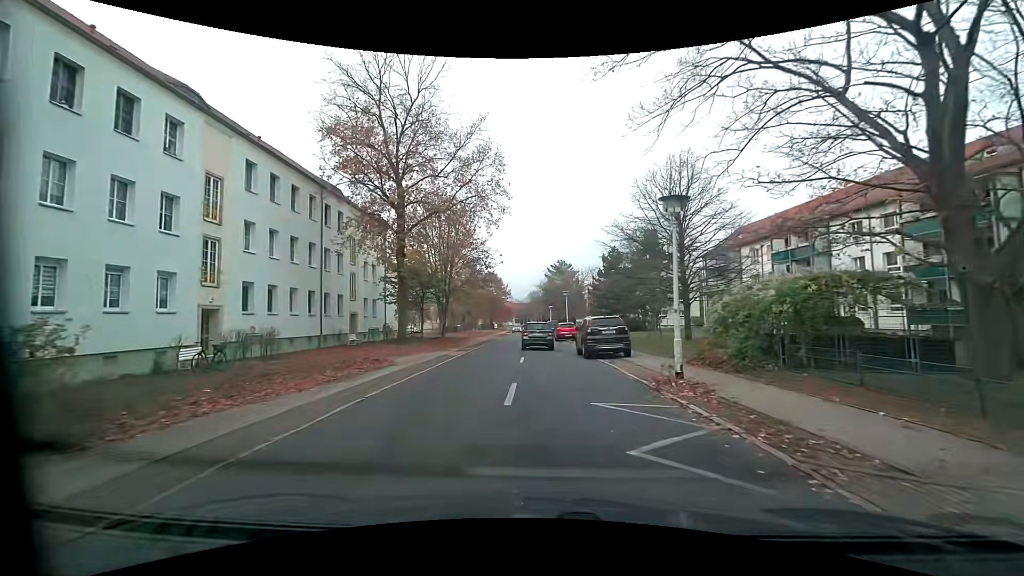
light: Day
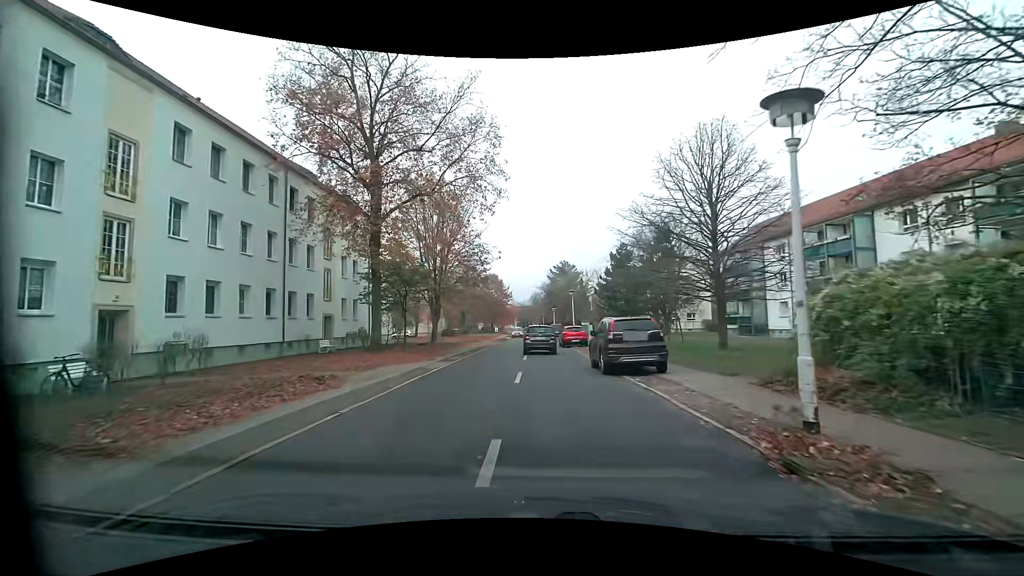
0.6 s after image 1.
(0.0, +5.2) m; -1°
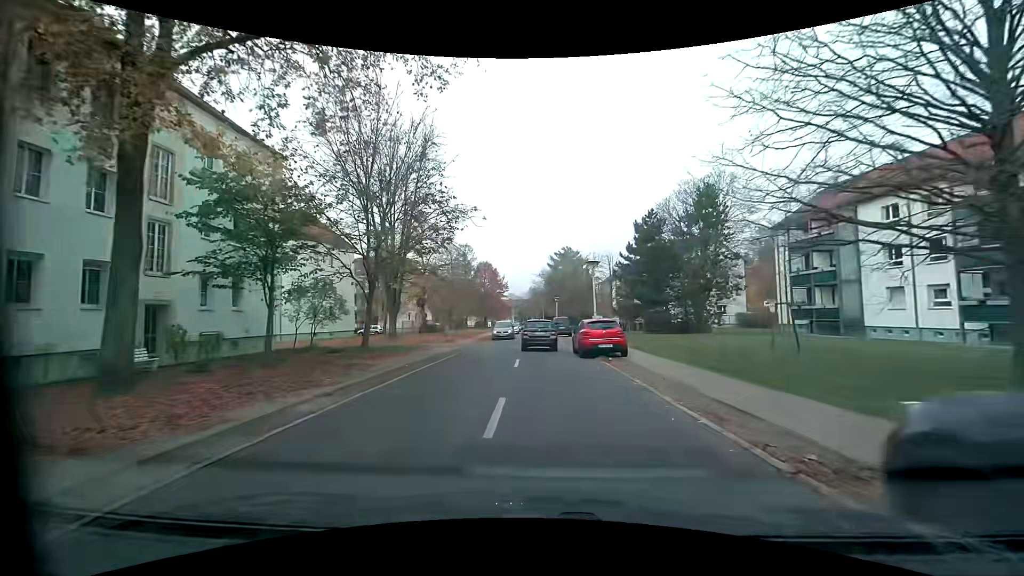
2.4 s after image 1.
(-0.1, +15.2) m; 0°
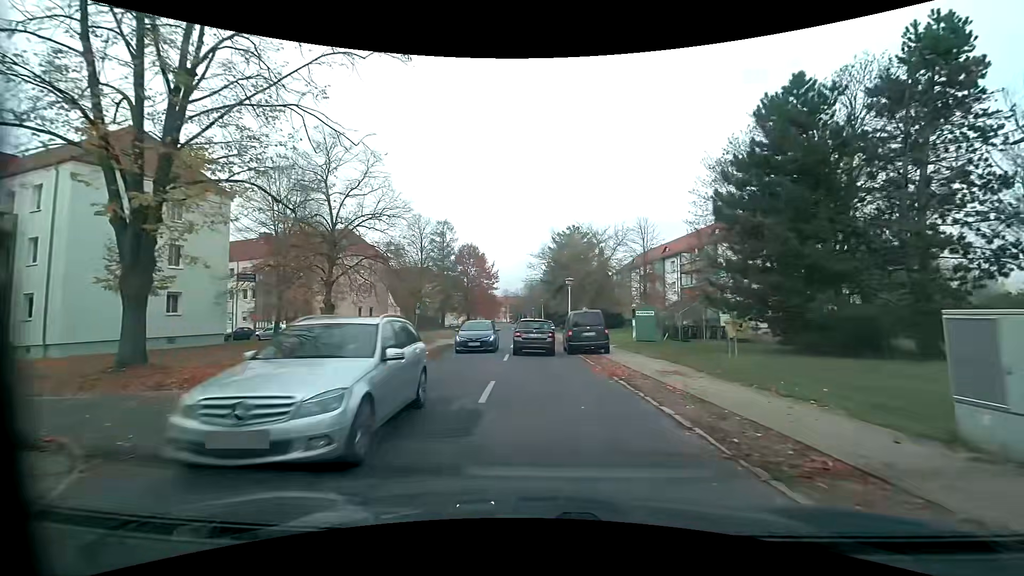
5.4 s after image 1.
(0.0, +24.6) m; +1°
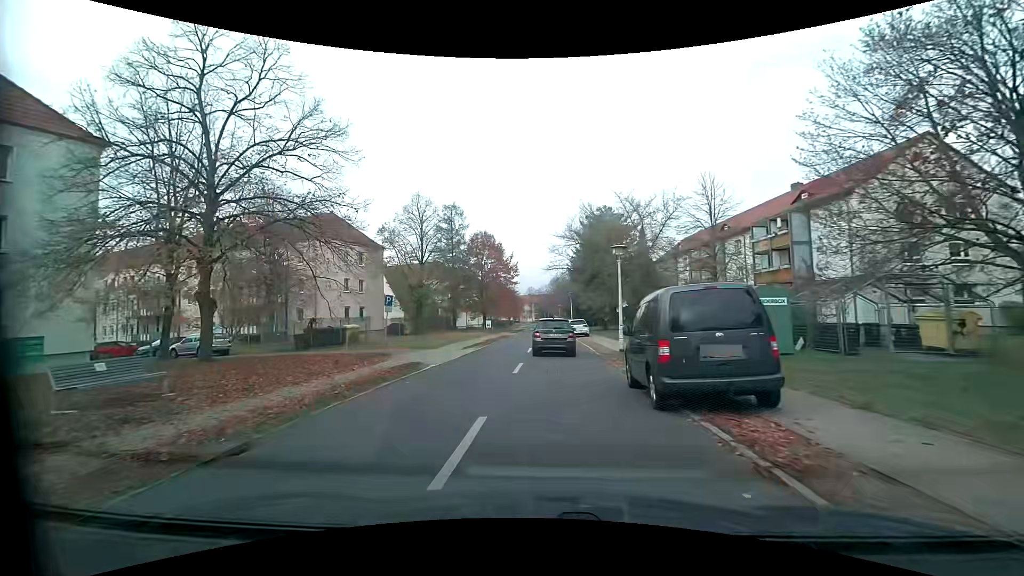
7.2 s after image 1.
(-0.2, +13.3) m; -5°
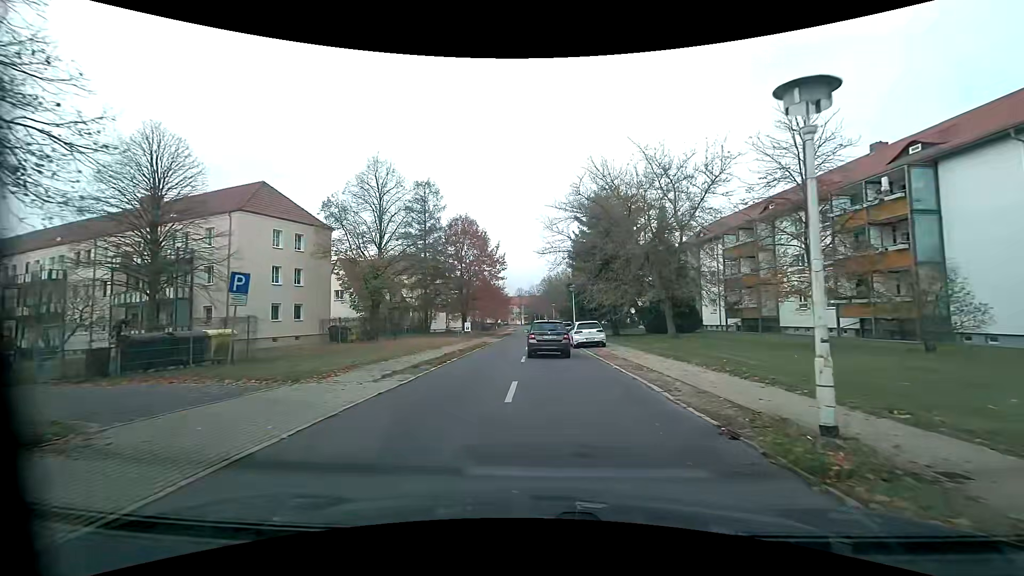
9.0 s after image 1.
(+0.1, +13.5) m; +2°
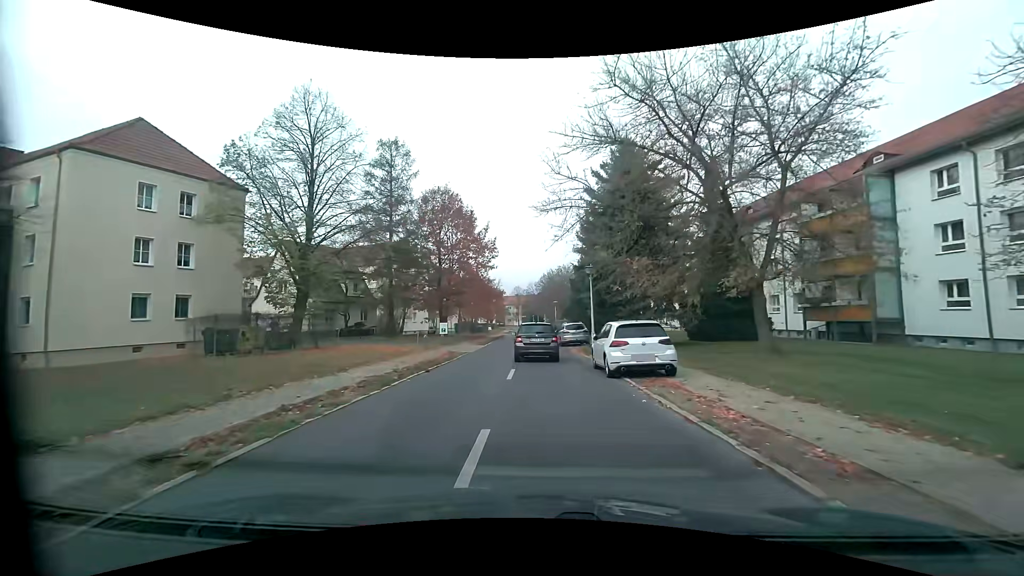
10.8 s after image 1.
(0.0, +14.2) m; -1°
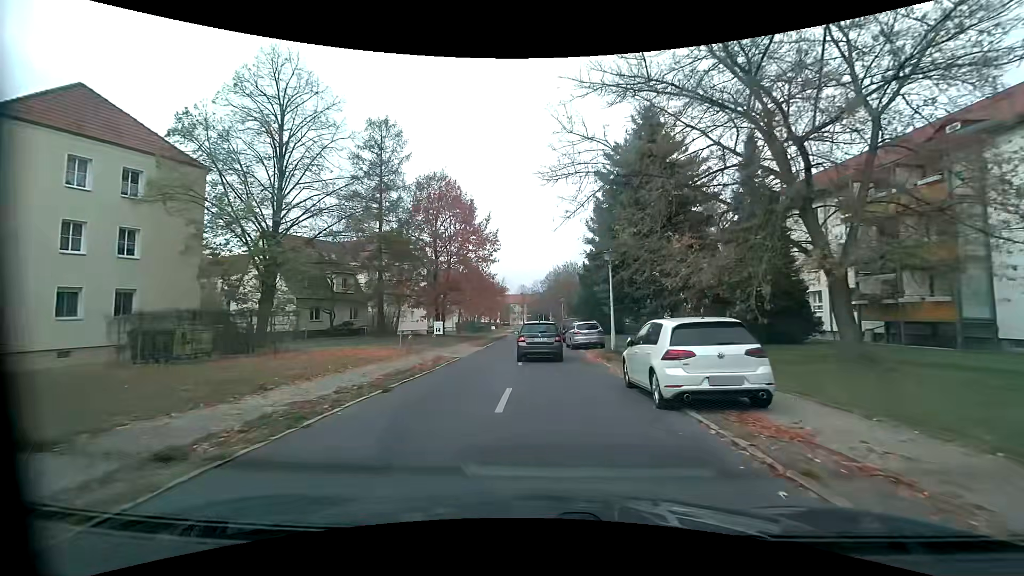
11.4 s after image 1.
(0.0, +4.9) m; -1°
(0, +10) (0, +20) (0, +30) (0, +40) (0, +50) (0, +60) (0, +70) (0, +80) (0, +90) (0, +100) m
